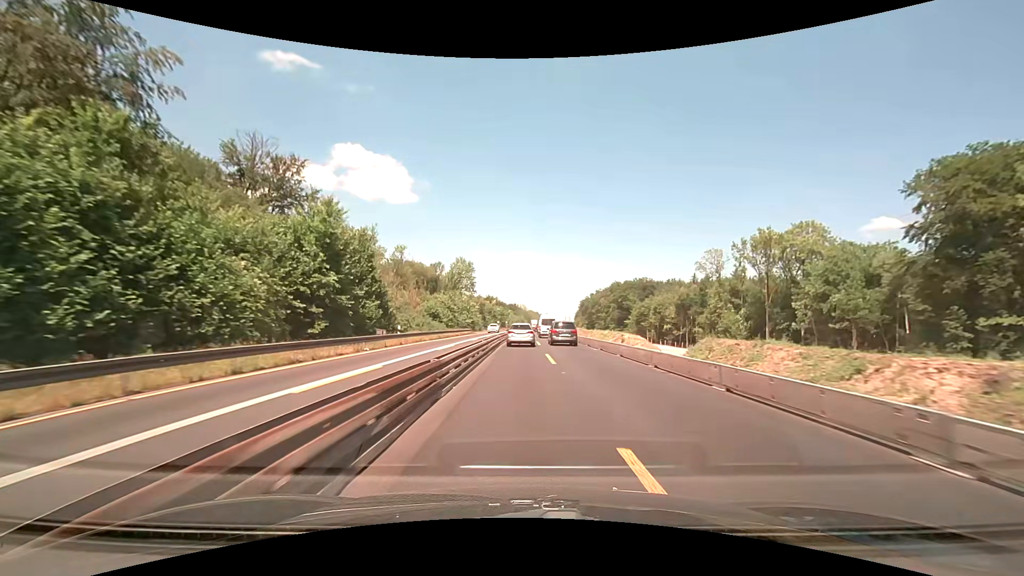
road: motorway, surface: concrete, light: Day
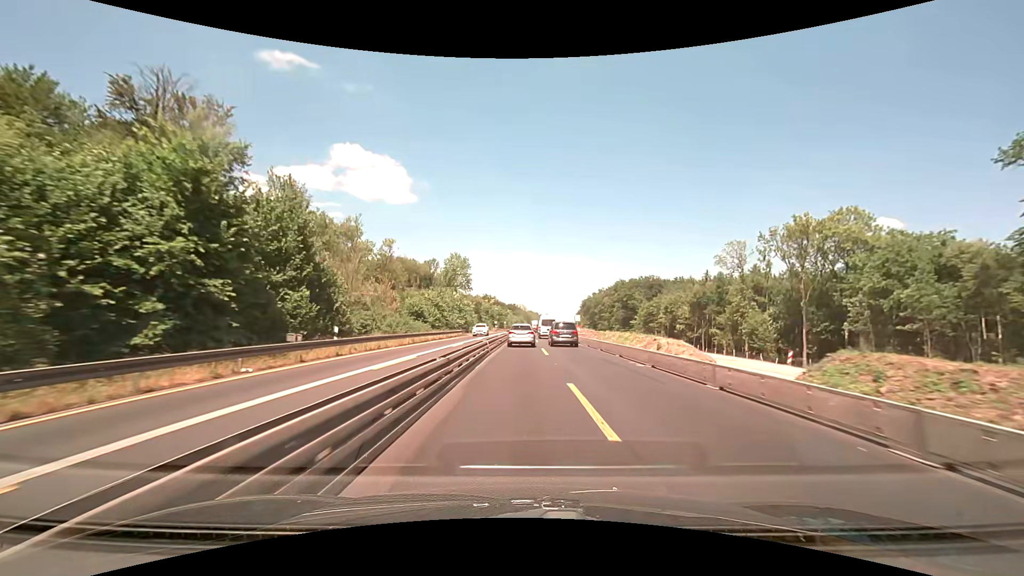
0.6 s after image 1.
(0.0, +11.7) m; 0°
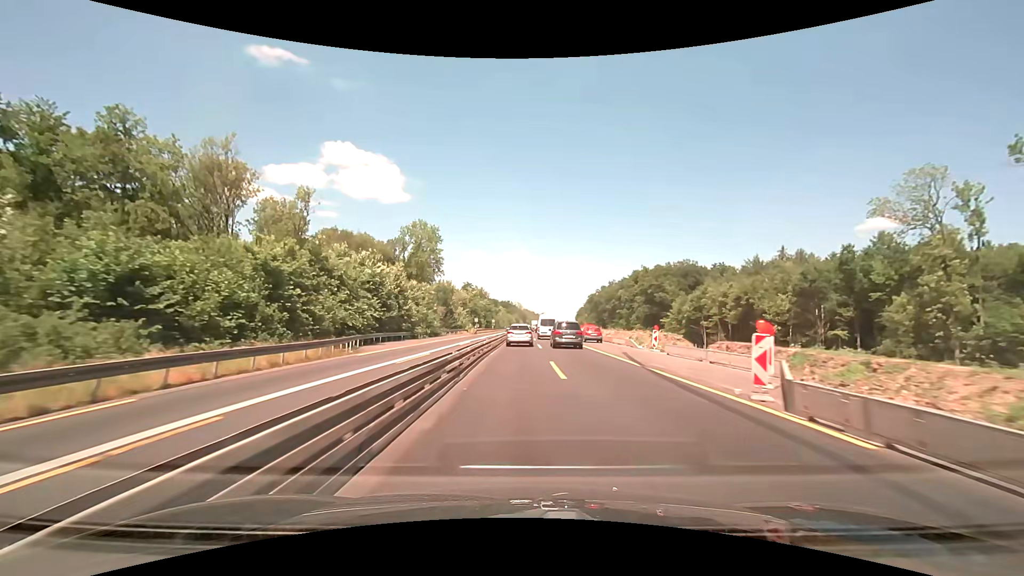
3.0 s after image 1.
(+0.1, +47.5) m; 0°
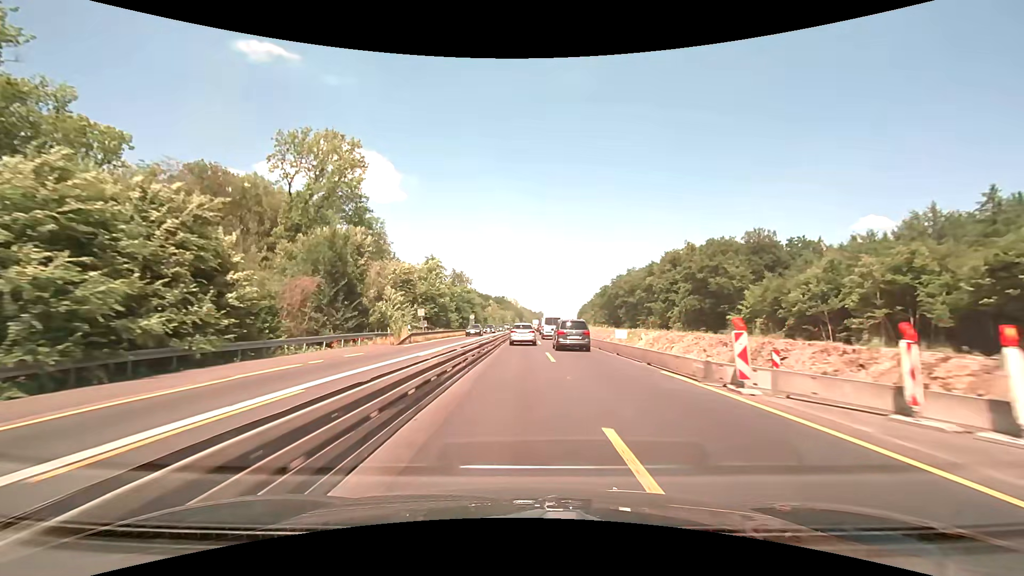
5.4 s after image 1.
(+0.1, +48.6) m; 0°
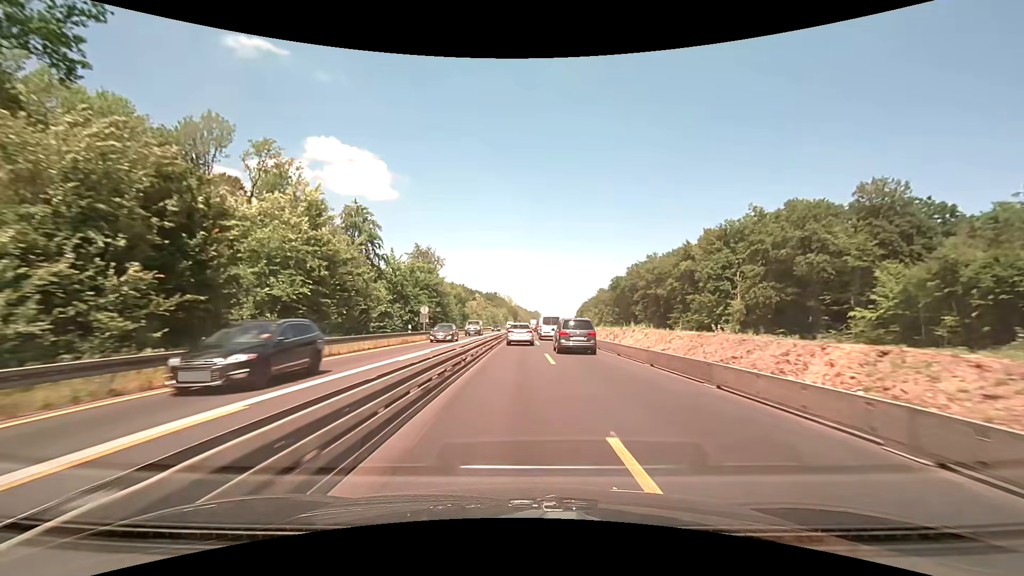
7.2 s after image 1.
(+0.2, +36.9) m; +1°
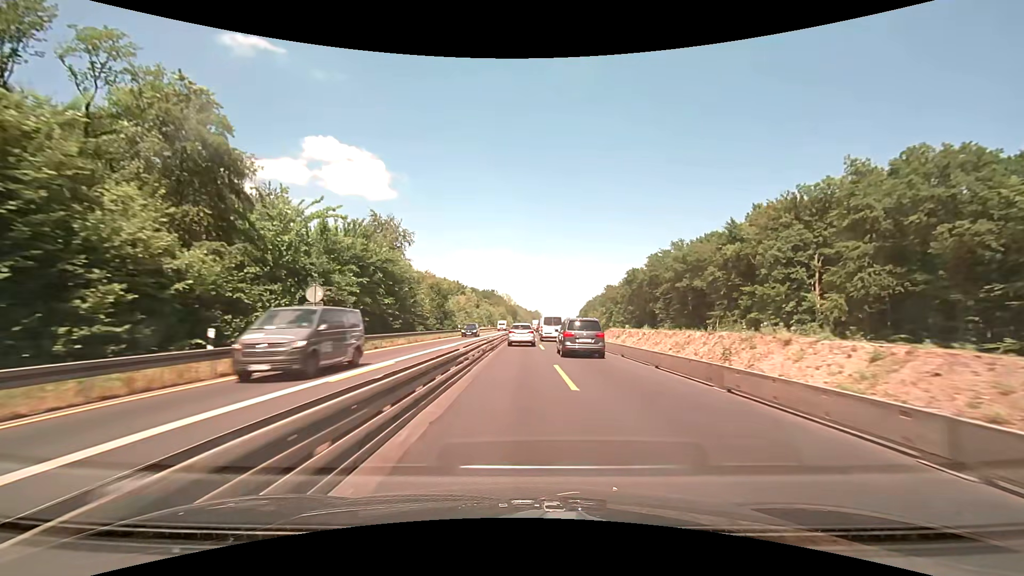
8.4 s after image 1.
(0.0, +24.6) m; 0°
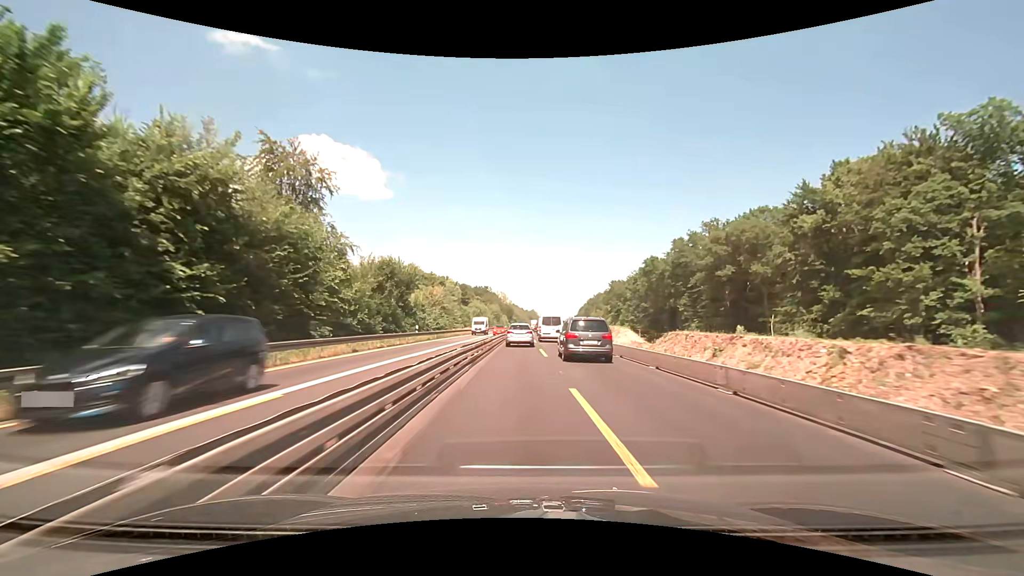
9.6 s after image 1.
(0.0, +24.4) m; 0°
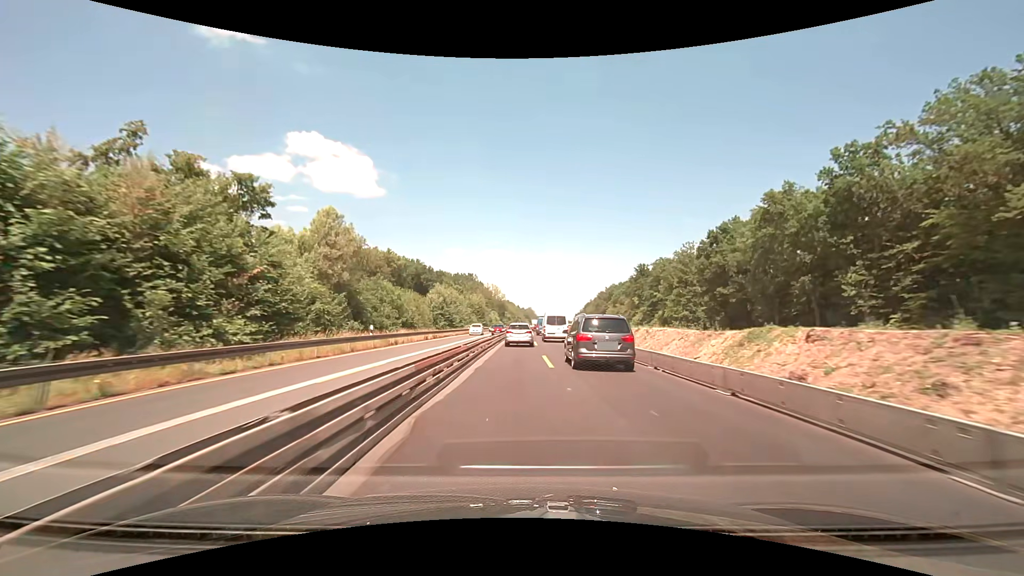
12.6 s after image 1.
(+0.2, +60.5) m; 0°
(0, +10) (0, +20) (0, +30) (0, +40) (0, +50) (0, +60) (0, +70) (0, +80) (0, +90) (+1, +100) m
